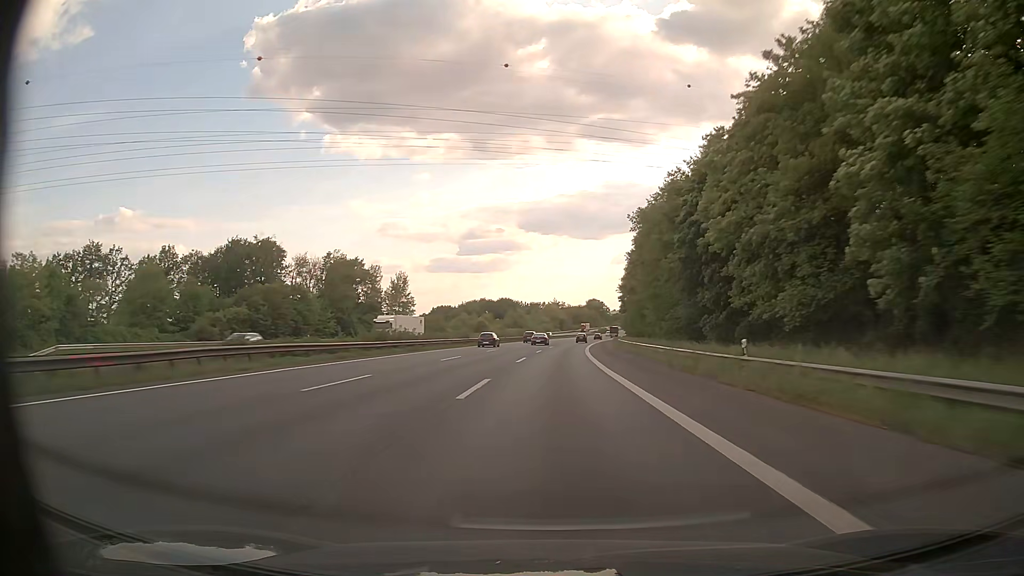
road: motorway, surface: asphalt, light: Day
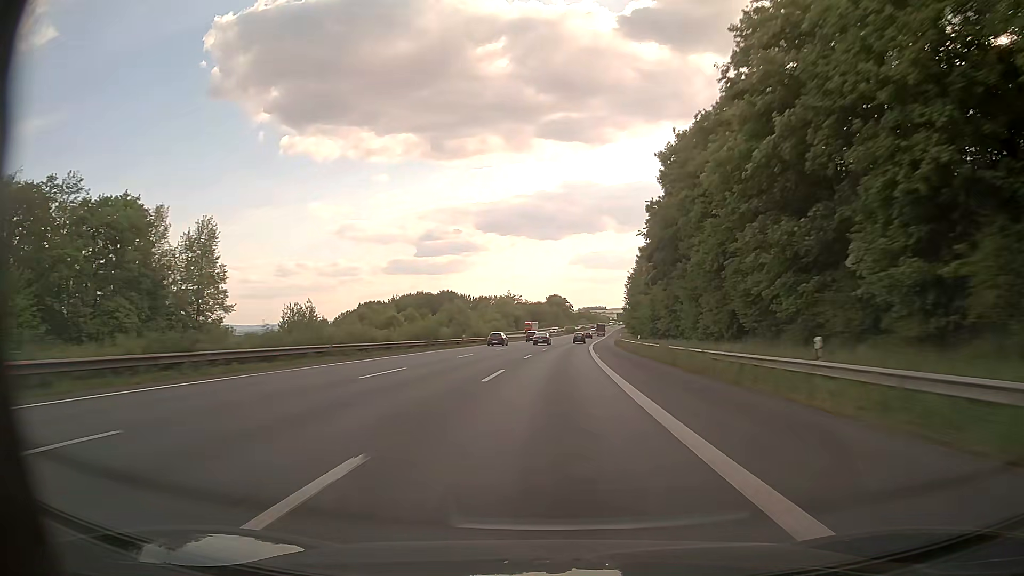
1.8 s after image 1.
(+2.4, +66.7) m; +4°
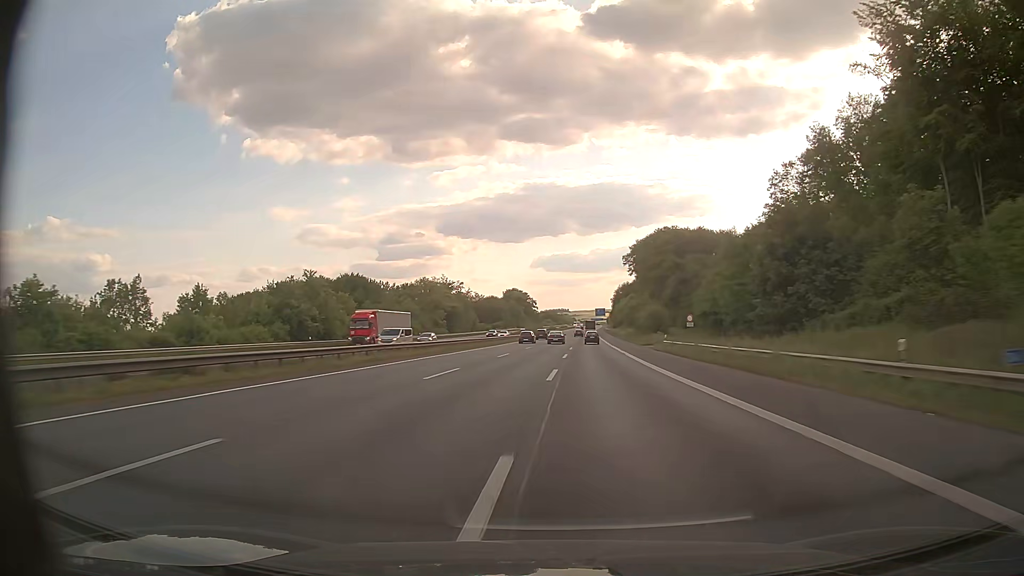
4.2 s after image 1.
(+2.8, +89.2) m; +3°
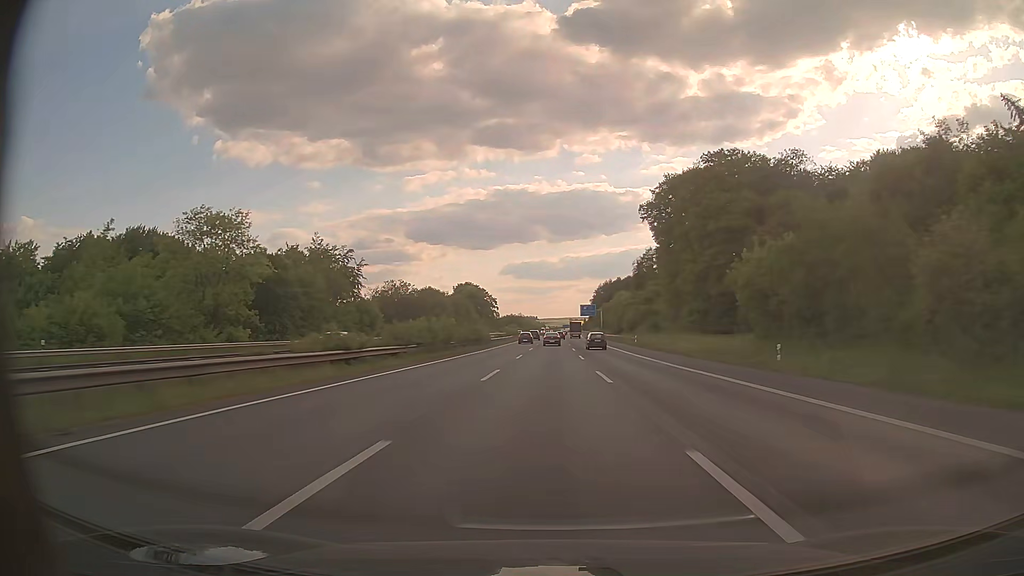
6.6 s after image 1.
(+2.2, +89.8) m; +3°
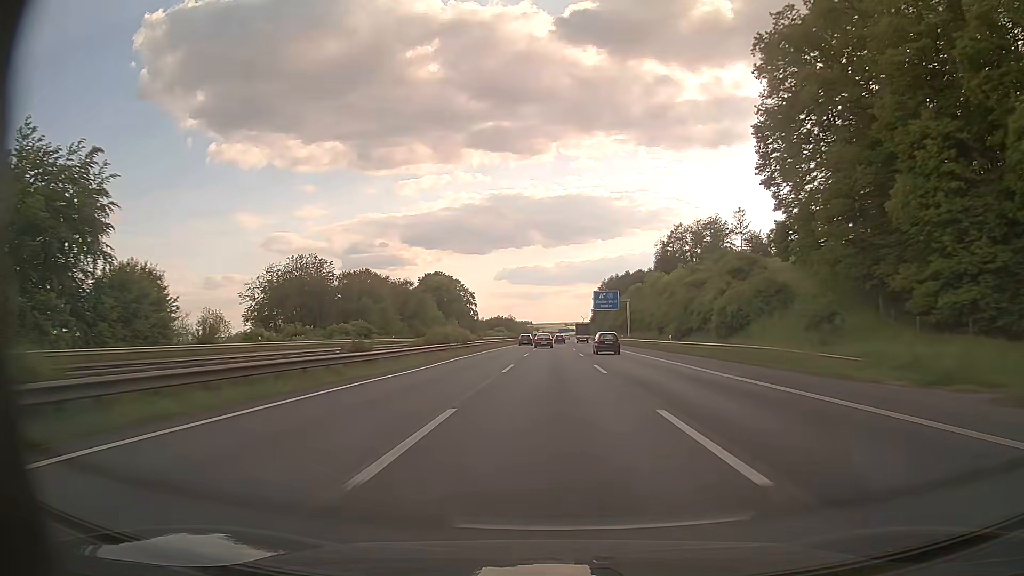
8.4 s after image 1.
(+0.6, +68.3) m; +1°
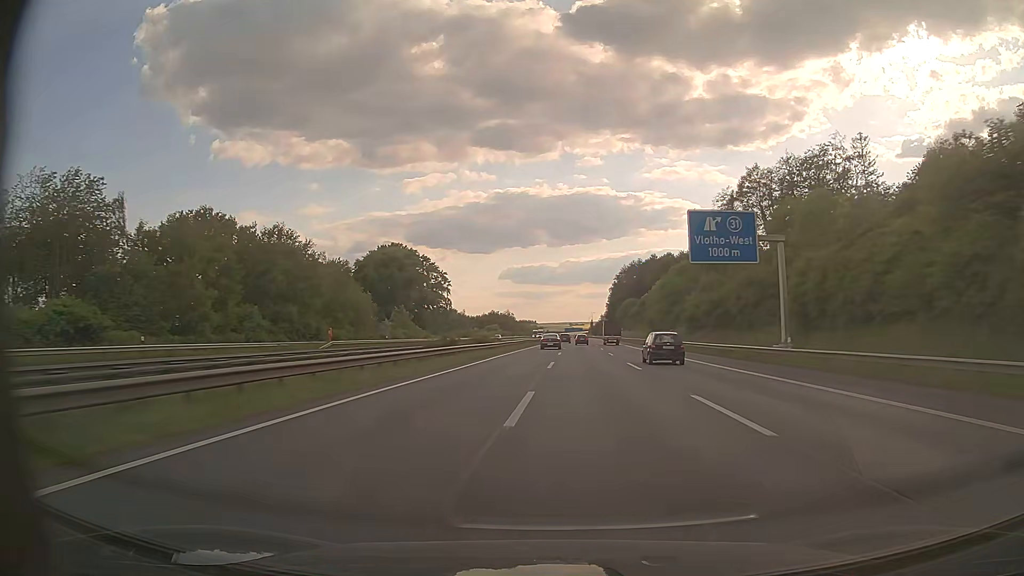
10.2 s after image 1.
(-0.2, +69.0) m; 0°
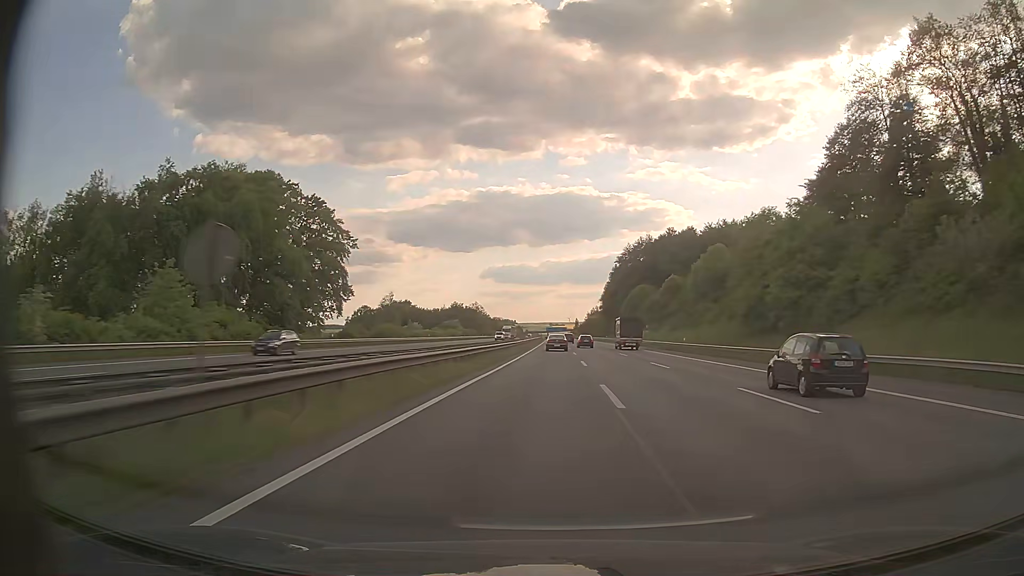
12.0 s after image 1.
(+0.4, +69.5) m; +1°
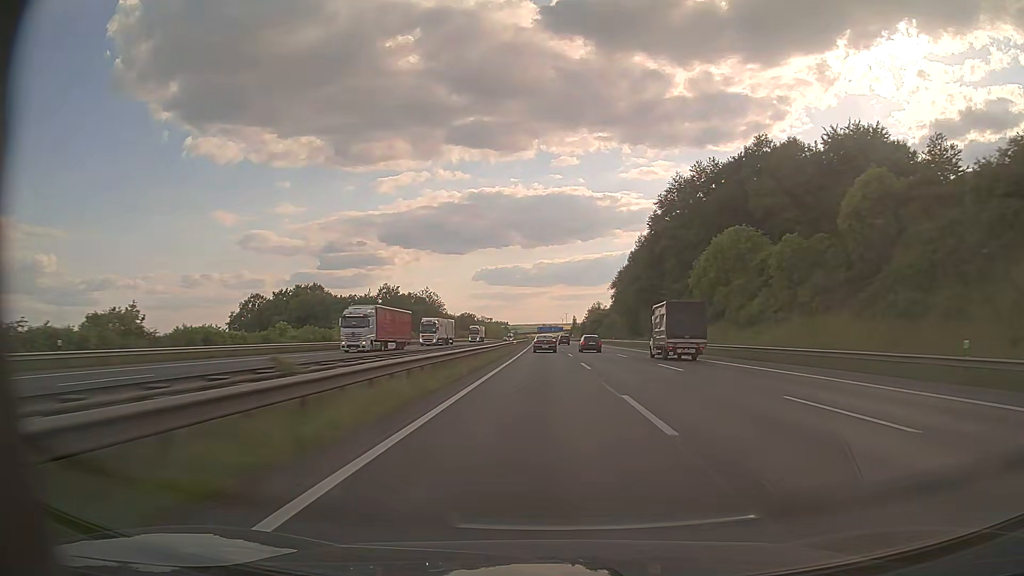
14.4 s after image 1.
(+1.3, +92.8) m; +1°
(0, +10) (0, +20) (0, +30) (0, +40) (0, +50) (0, +60) (0, +70) (0, +80) (0, +90) (-1, +100) m
